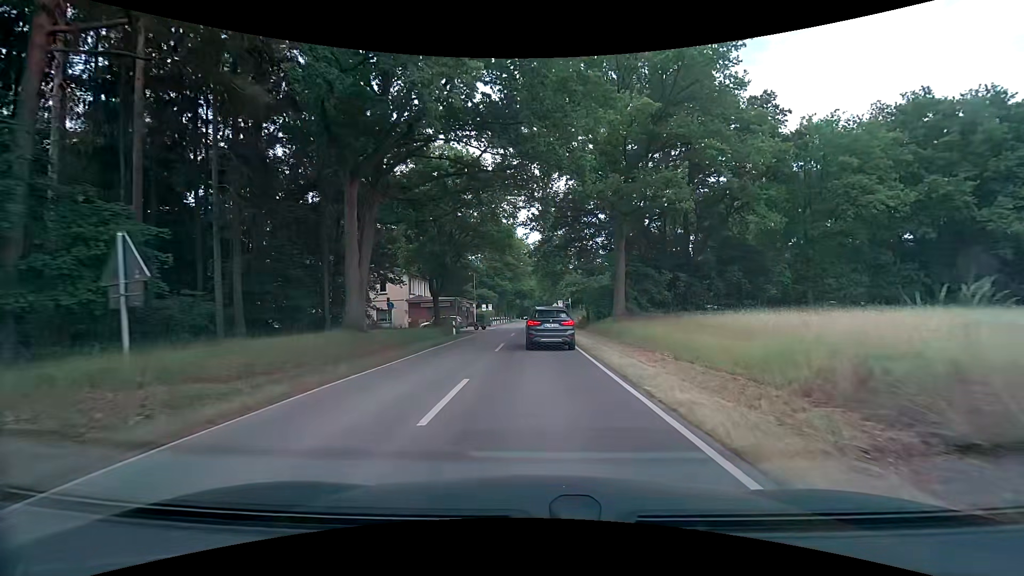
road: tertiary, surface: asphalt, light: Day
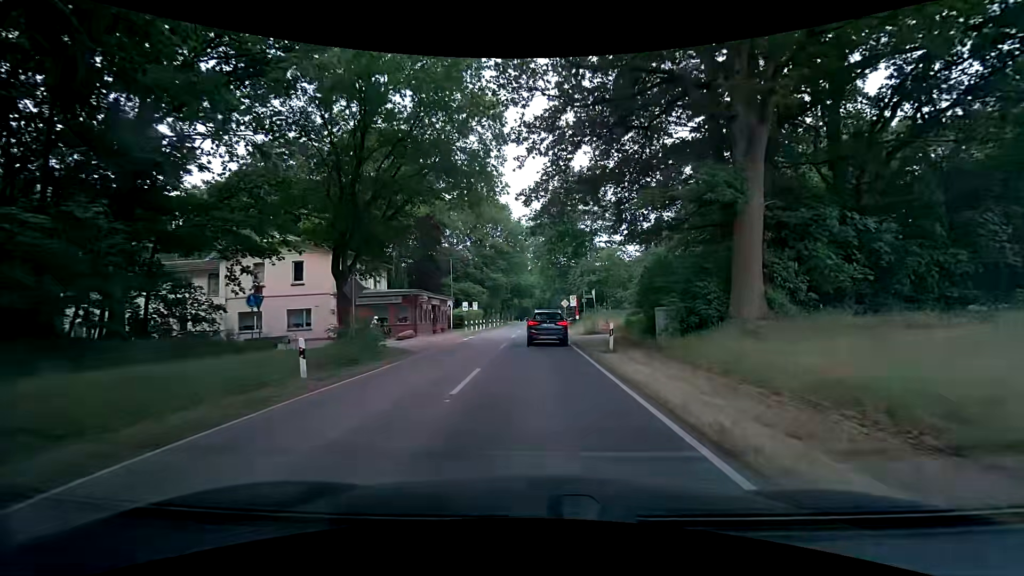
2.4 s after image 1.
(+0.1, +22.3) m; 0°
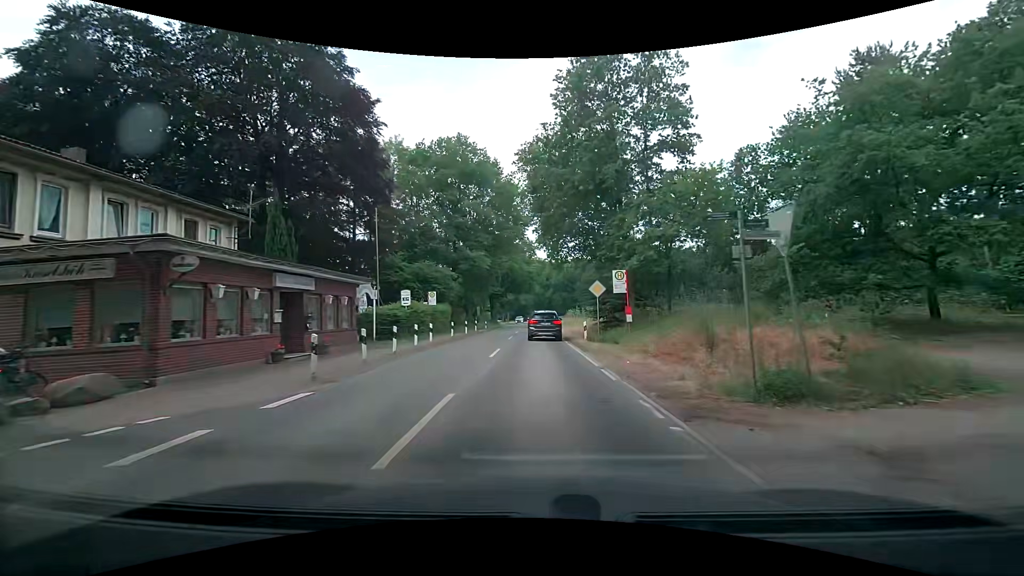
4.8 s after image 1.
(+0.2, +26.4) m; 0°
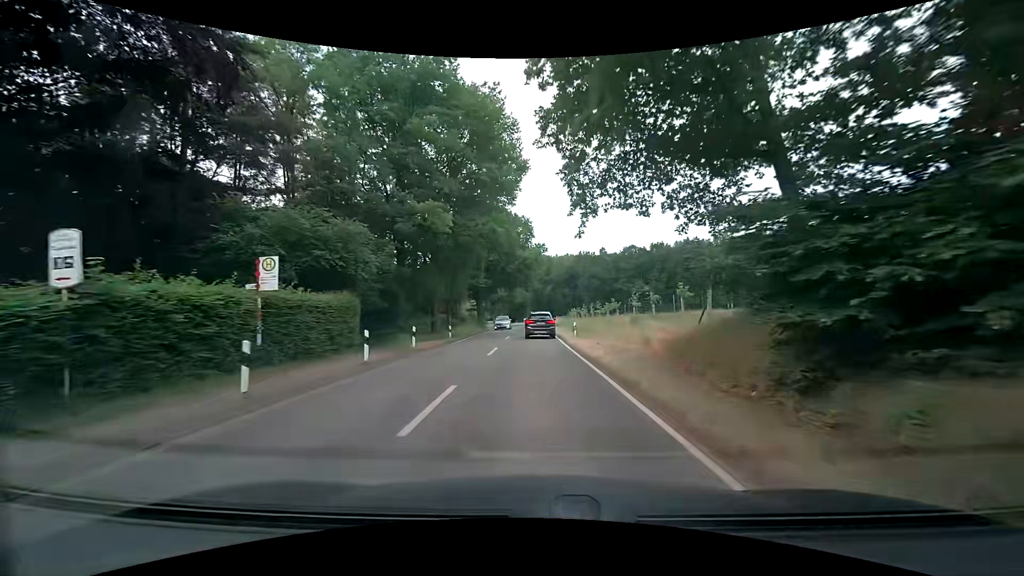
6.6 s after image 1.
(+0.2, +22.8) m; 0°
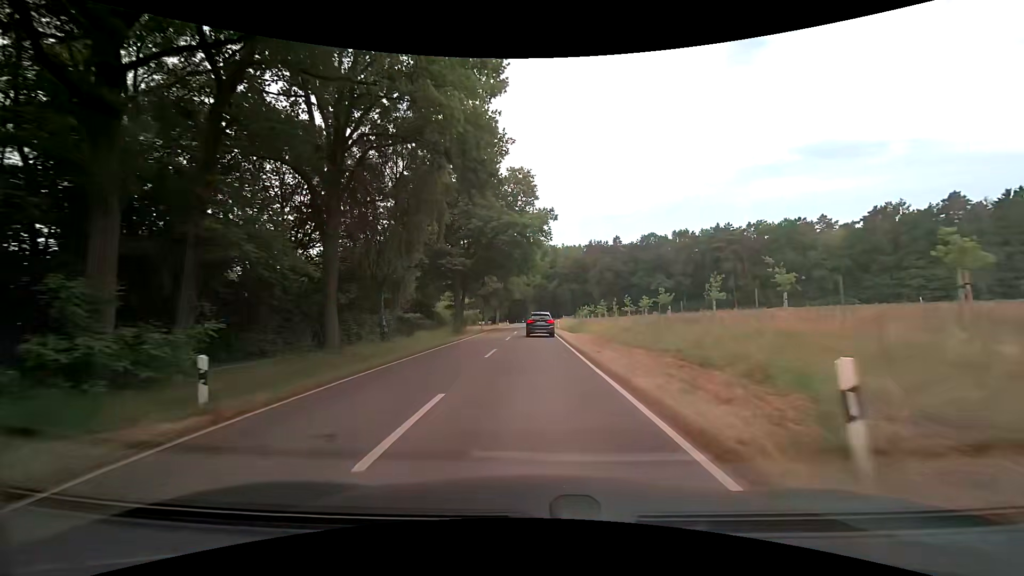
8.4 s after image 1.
(0.0, +25.3) m; -1°
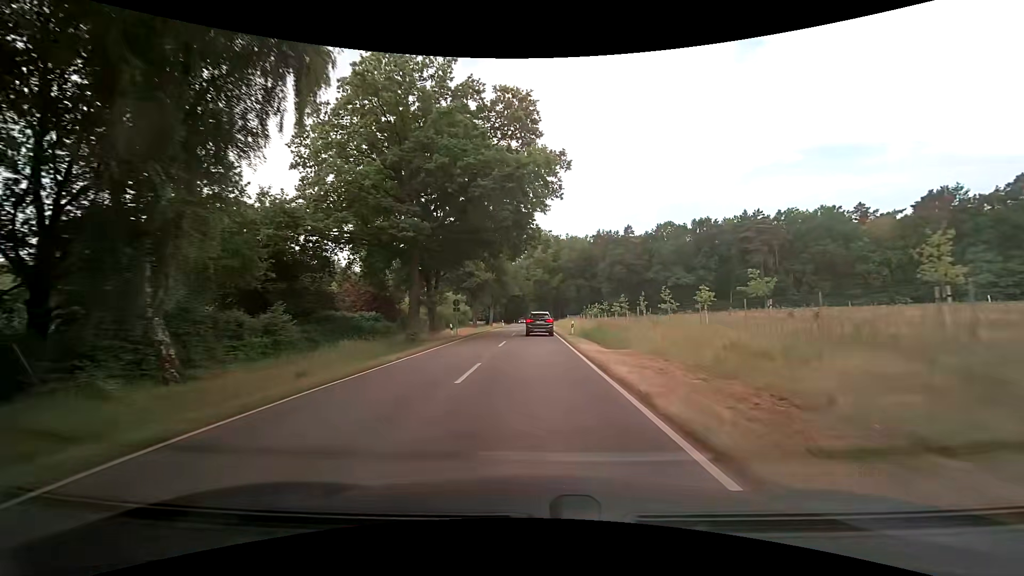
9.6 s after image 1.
(+0.2, +18.4) m; 0°
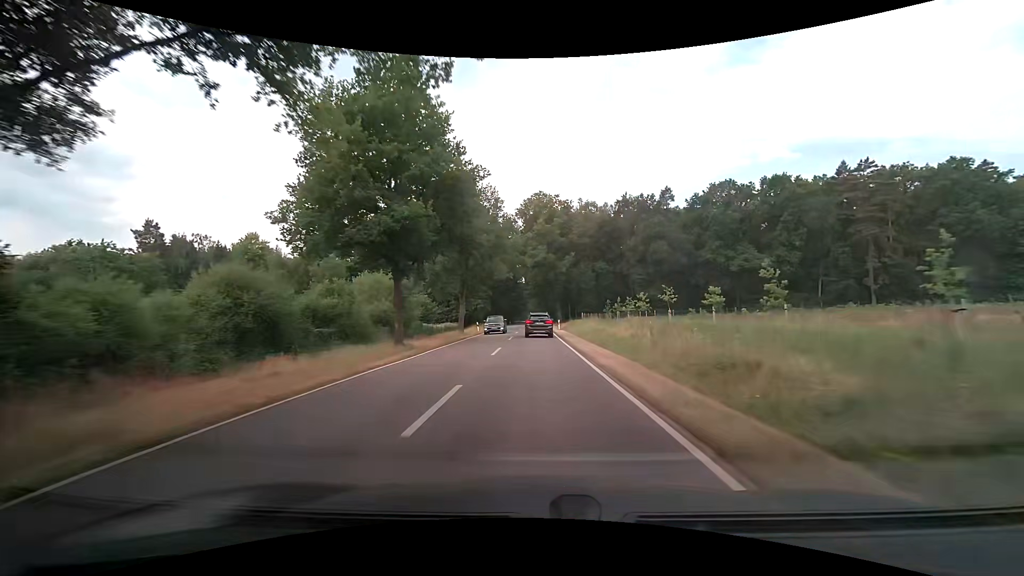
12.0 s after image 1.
(0.0, +40.4) m; 0°
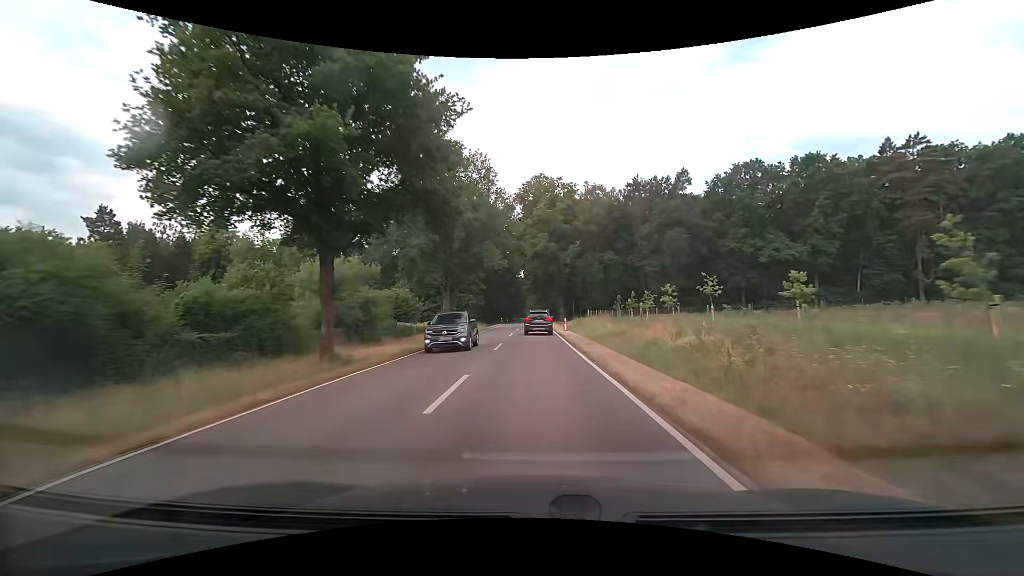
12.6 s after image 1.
(-0.1, +10.8) m; 0°
(0, +10) (0, +20) (0, +30) (0, +40) (0, +50) (0, +60) (0, +70) (0, +80) (0, +90) (0, +100) m
